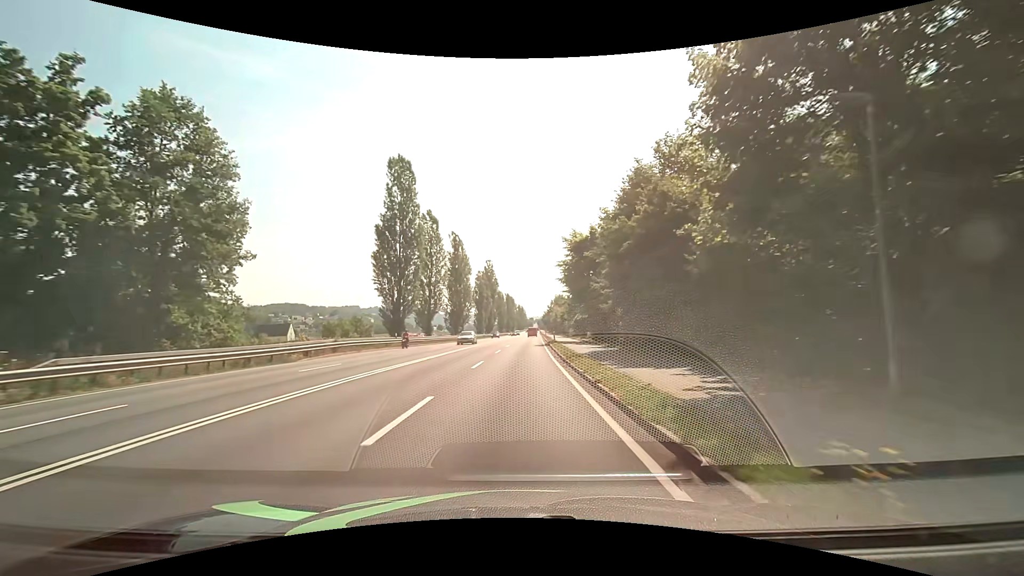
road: primary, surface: asphalt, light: Day
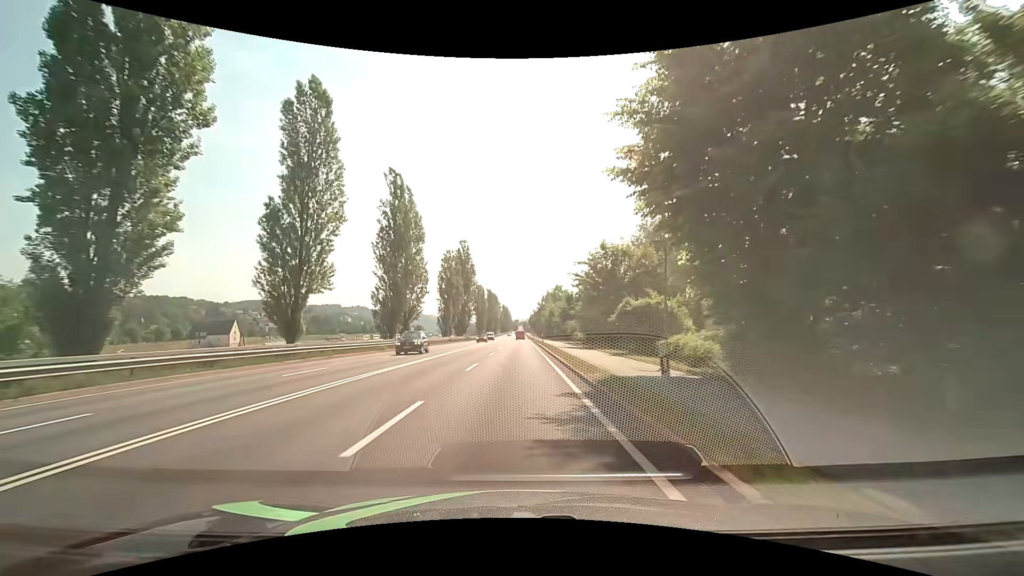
(+0.9, +36.5) m; +2°
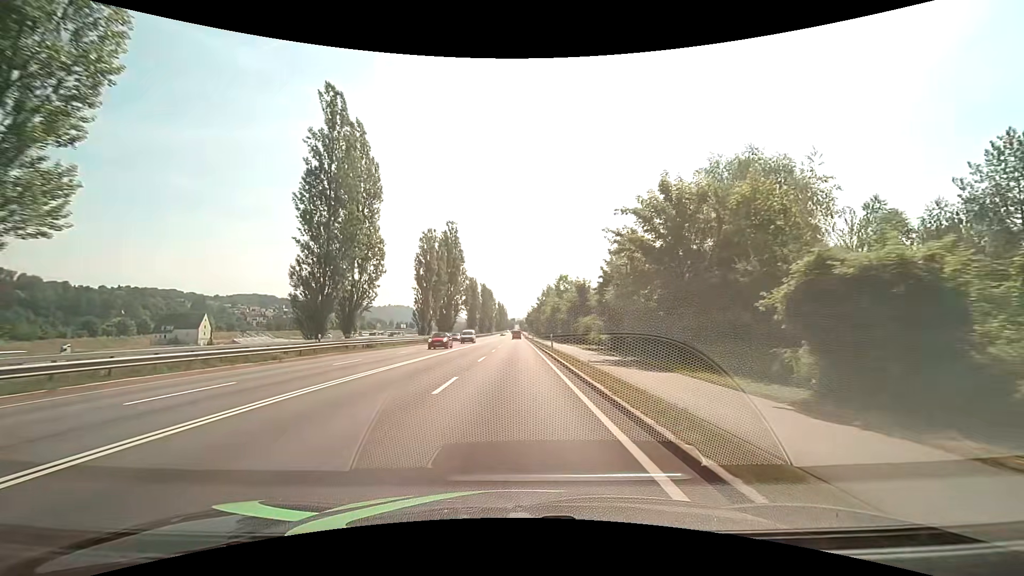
(0.0, +18.9) m; 0°
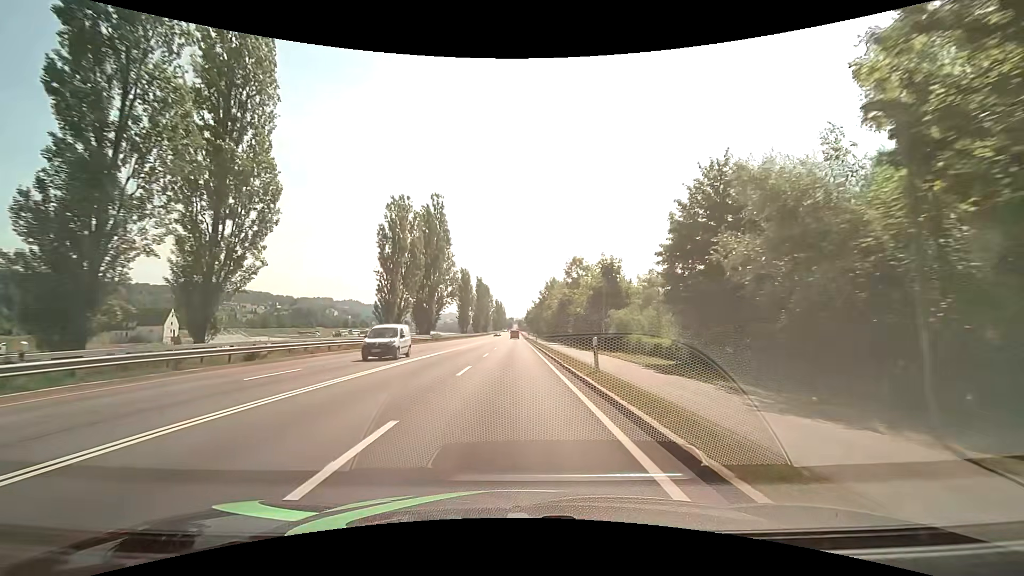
(+0.2, +19.4) m; +1°
(0, +10) (0, +20) (0, +30) (0, +40) (0, +50) (0, +60) (0, +70) (0, +80) (0, +90) (0, +100) m
